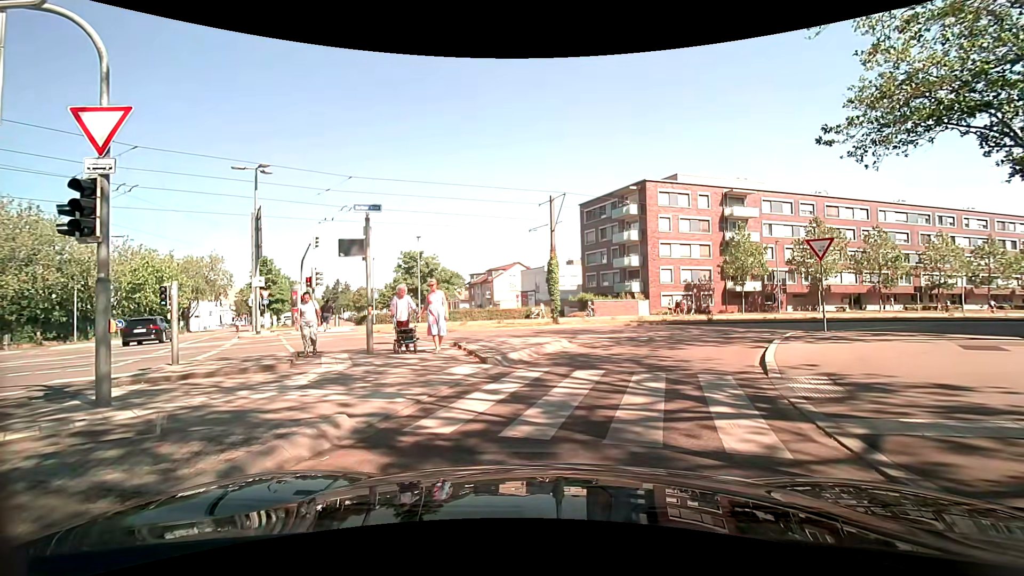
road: secondary_link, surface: asphalt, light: Day
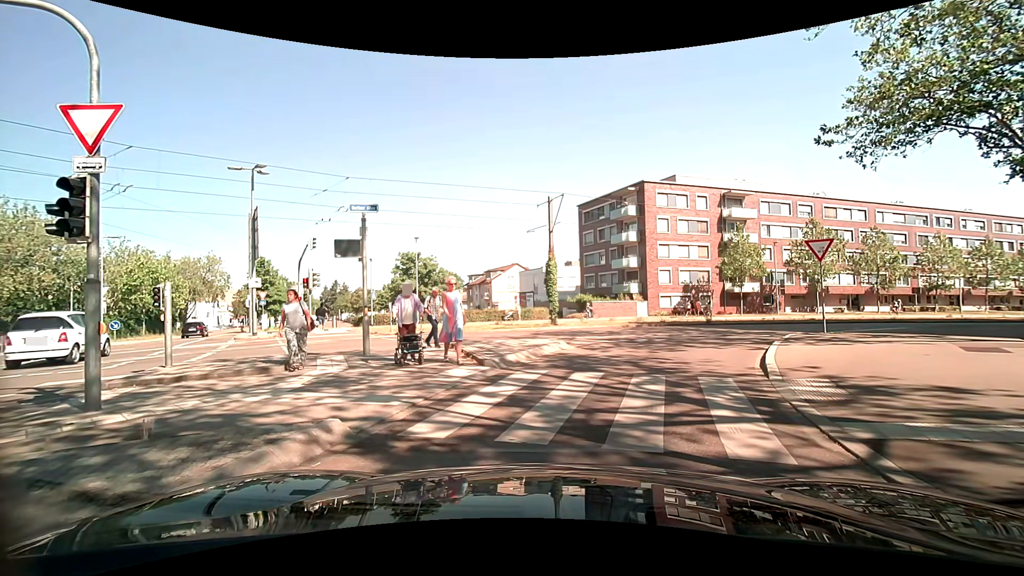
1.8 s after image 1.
(0.0, +0.2) m; 0°
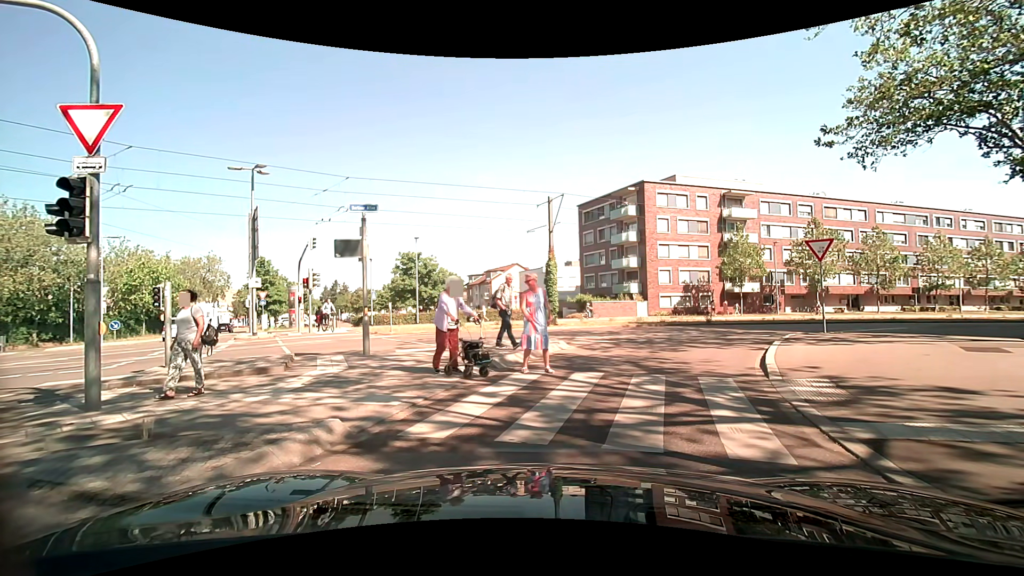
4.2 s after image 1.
(0.0, 0.0) m; 0°
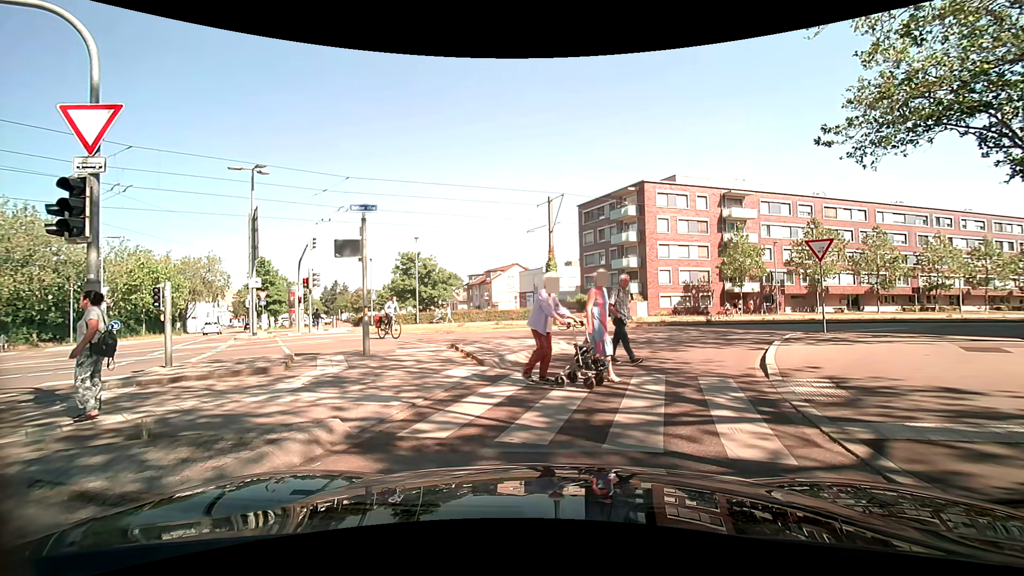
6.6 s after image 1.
(0.0, 0.0) m; 0°
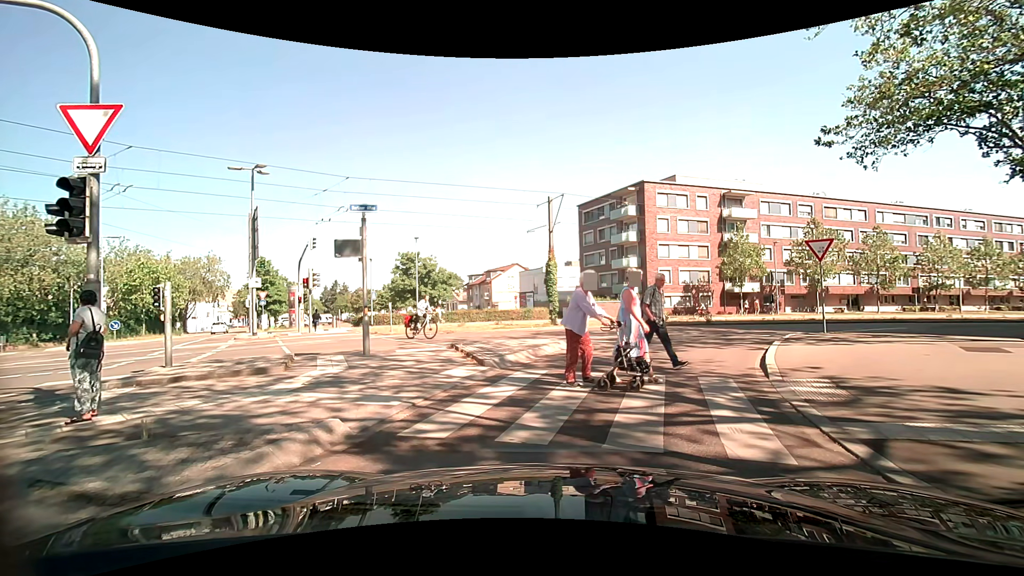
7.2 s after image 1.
(0.0, 0.0) m; 0°
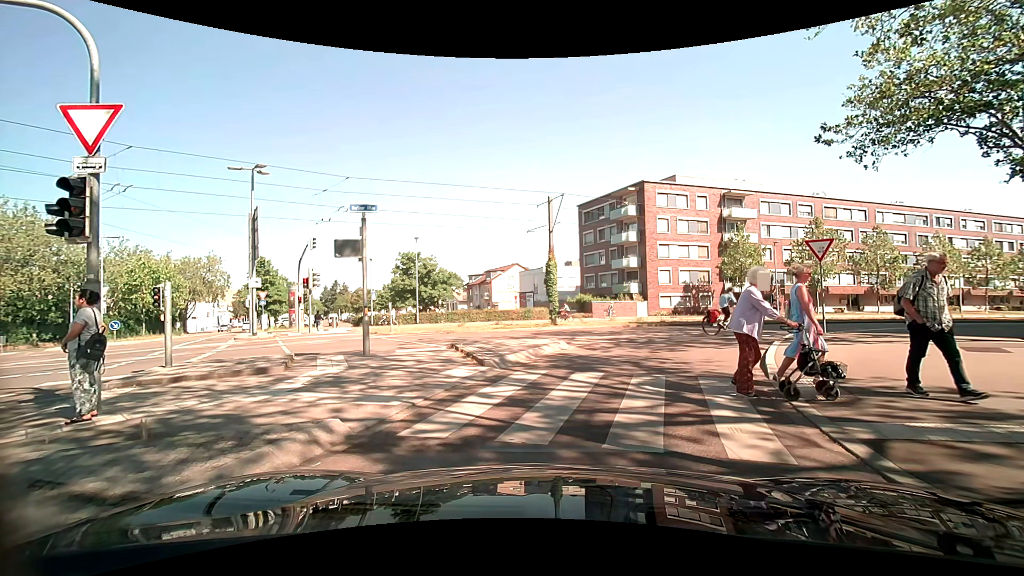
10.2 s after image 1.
(0.0, 0.0) m; 0°
